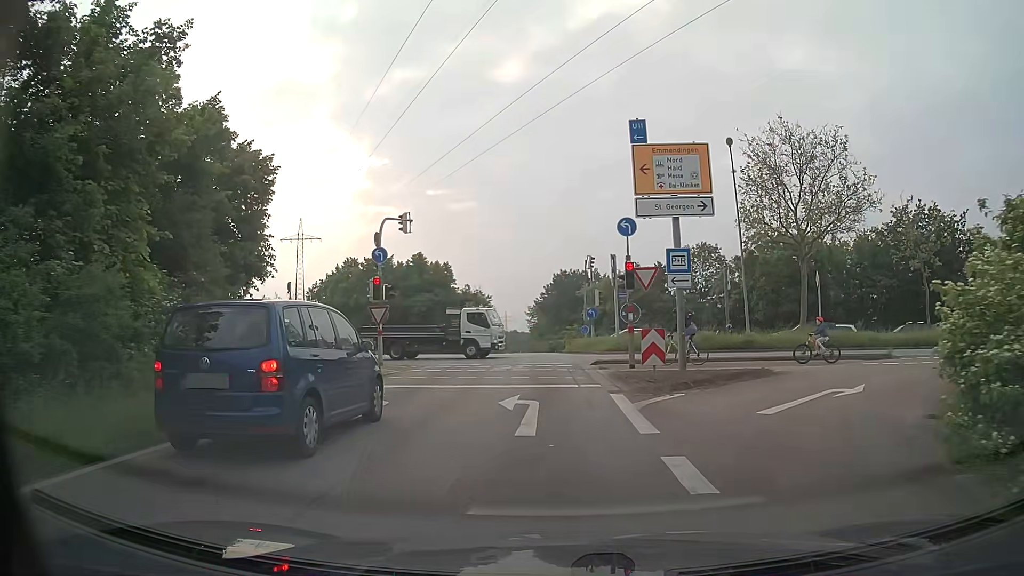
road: trunk_link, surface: asphalt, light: Day
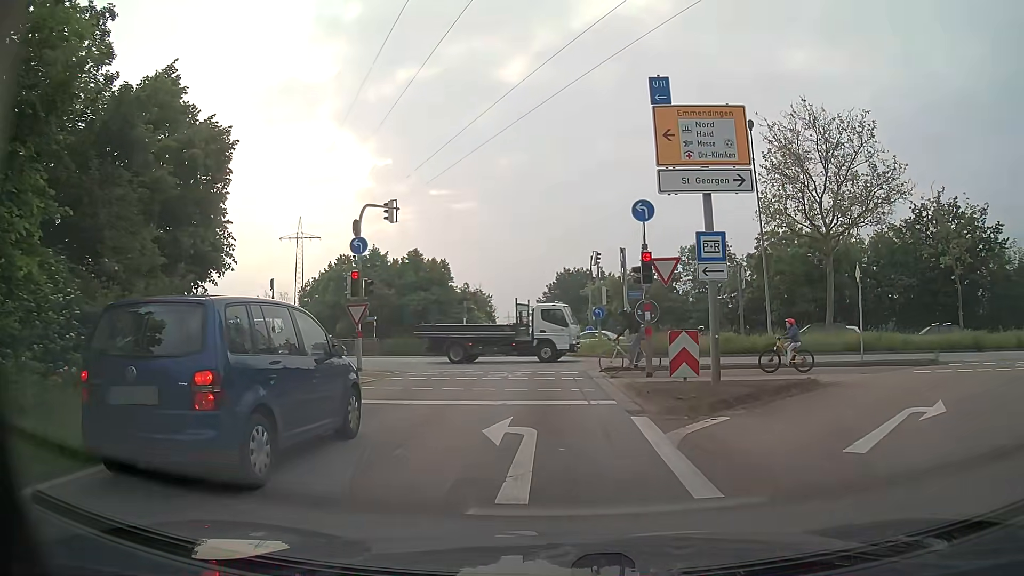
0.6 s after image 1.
(0.0, +2.9) m; -1°
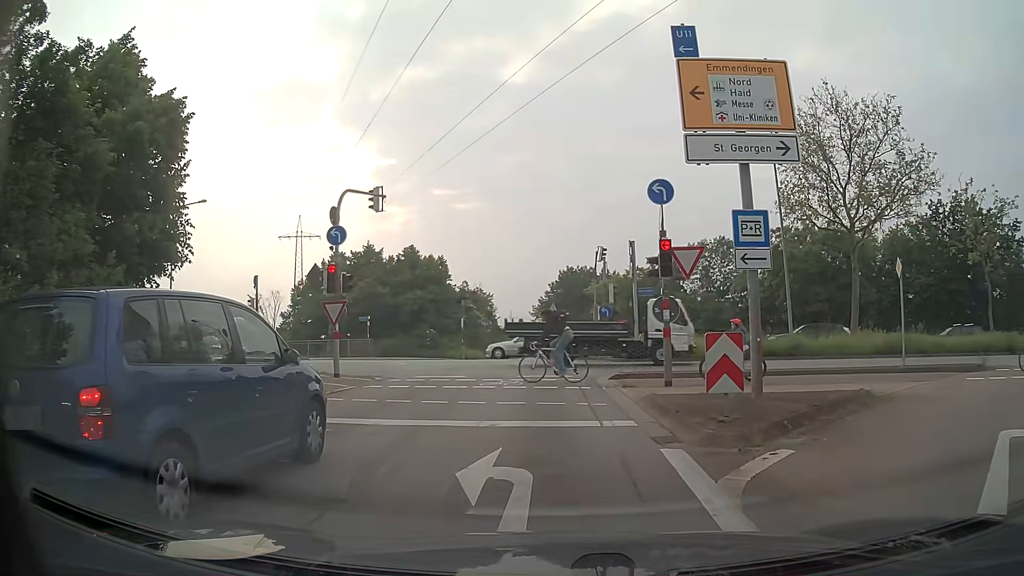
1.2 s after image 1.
(0.0, +2.4) m; +1°
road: primary_link
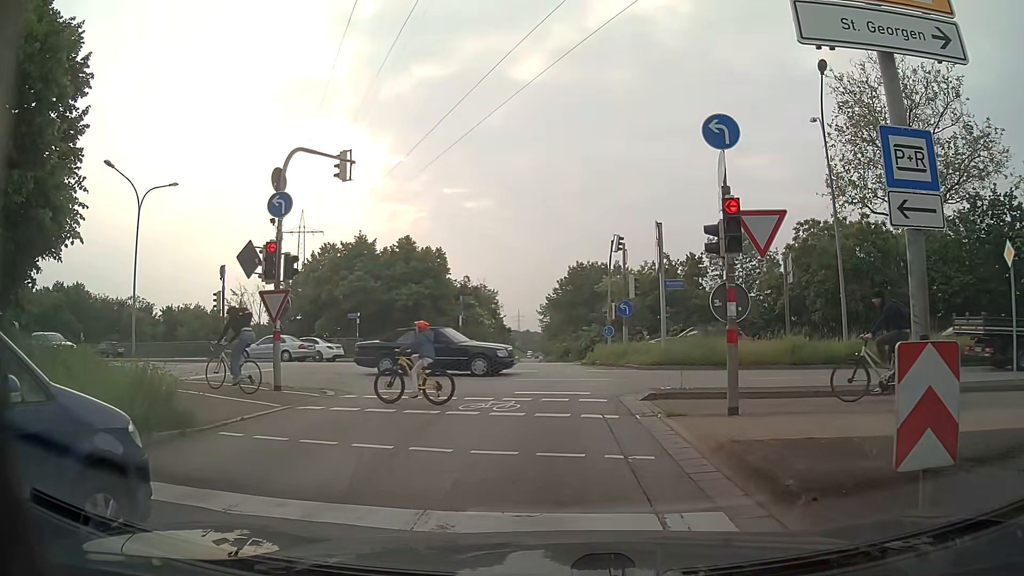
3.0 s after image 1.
(-0.1, +4.5) m; -1°
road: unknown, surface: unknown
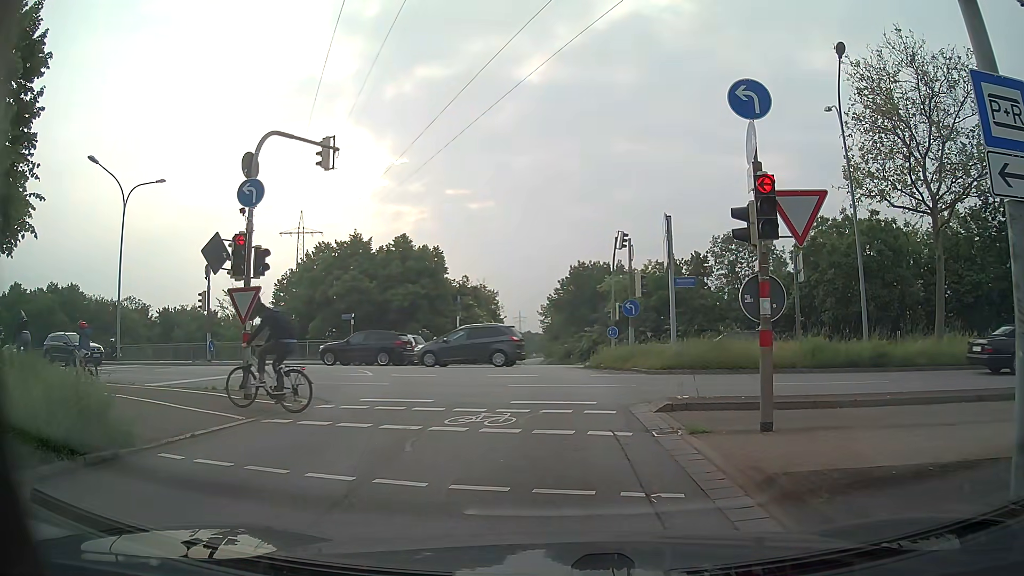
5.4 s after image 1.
(0.0, +1.5) m; 0°
